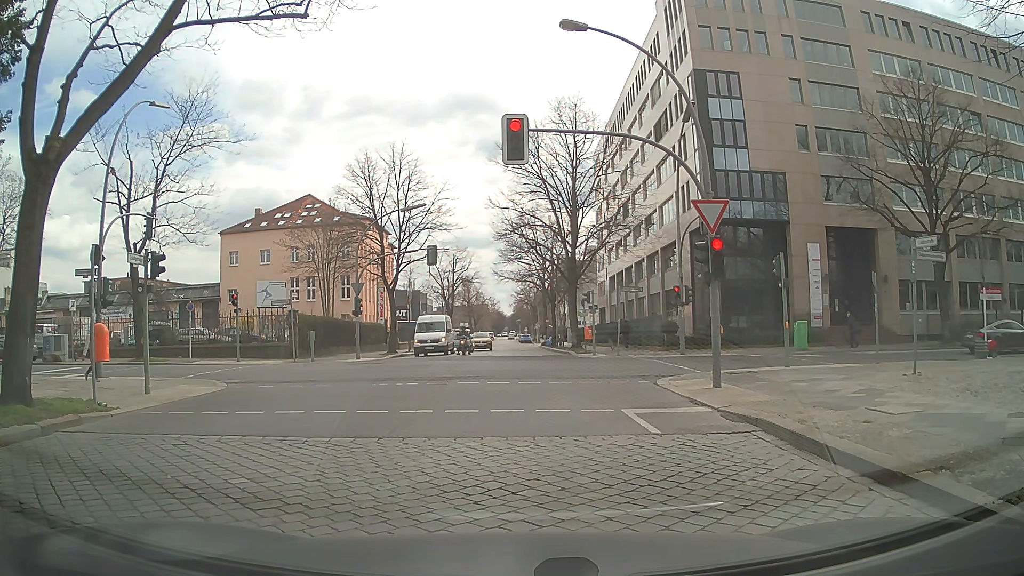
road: residential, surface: sett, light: Day
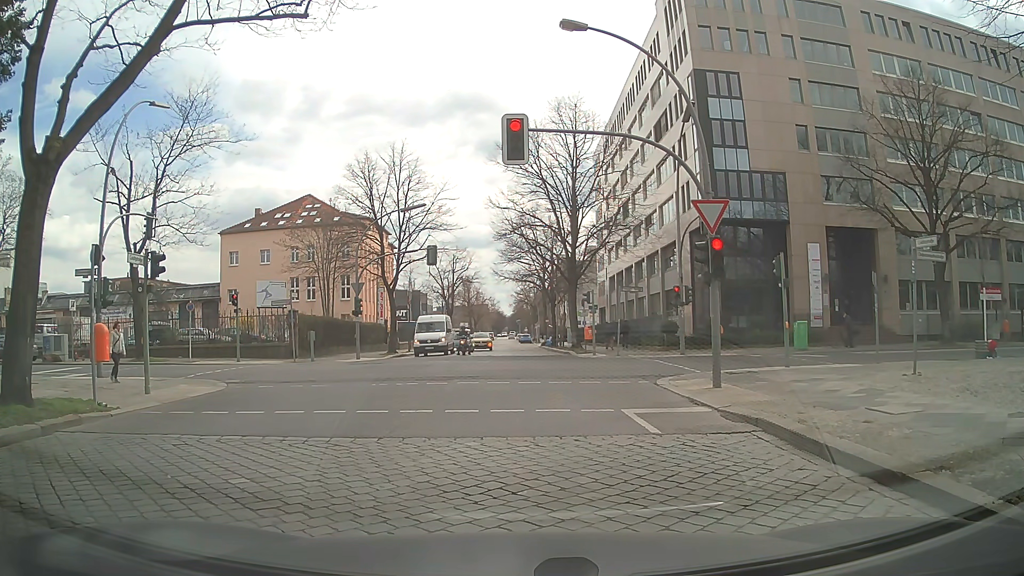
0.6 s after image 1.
(0.0, 0.0) m; 0°
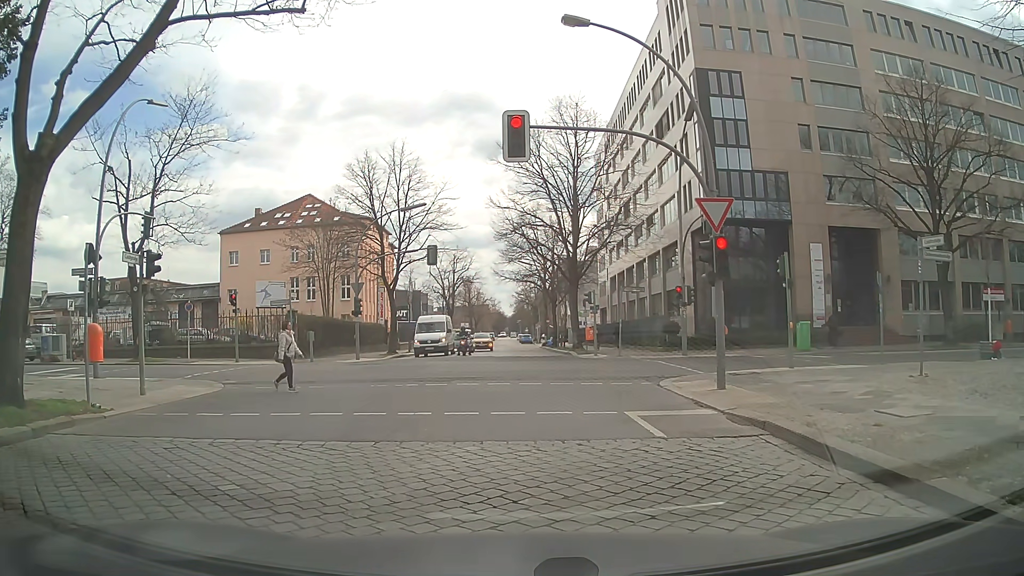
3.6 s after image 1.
(0.0, +0.2) m; 0°
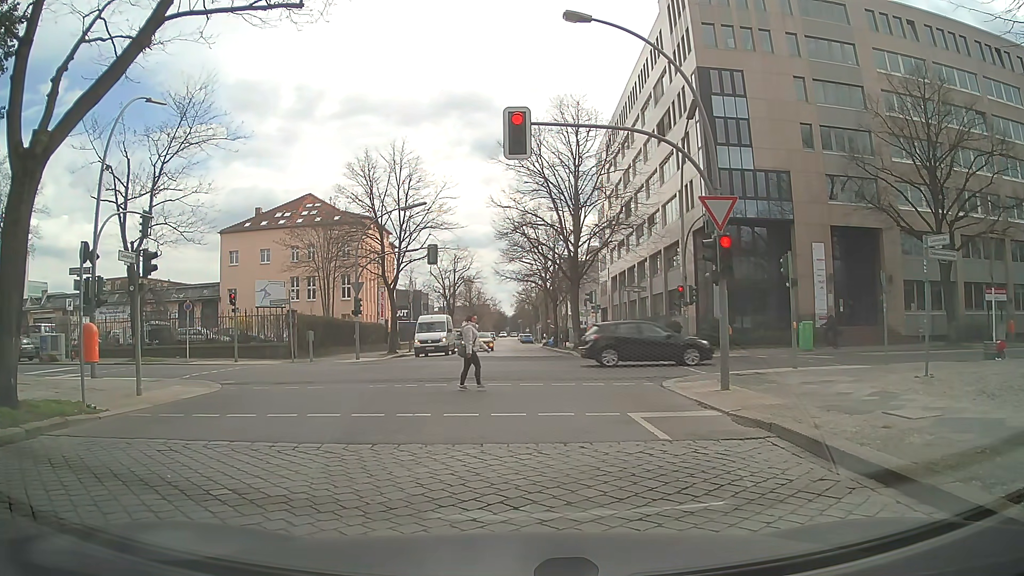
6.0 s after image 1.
(0.0, +0.3) m; 0°
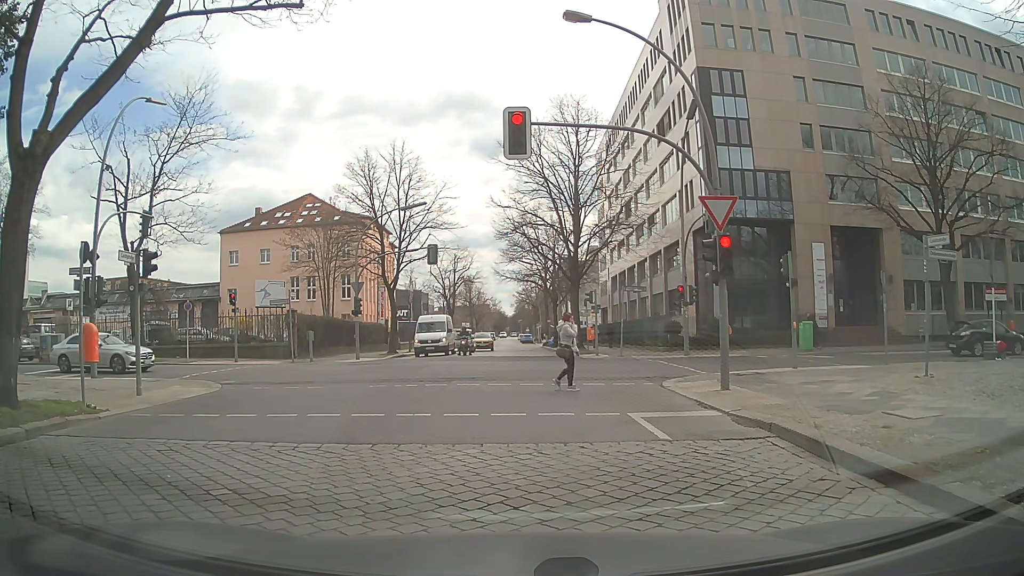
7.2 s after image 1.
(0.0, 0.0) m; 0°
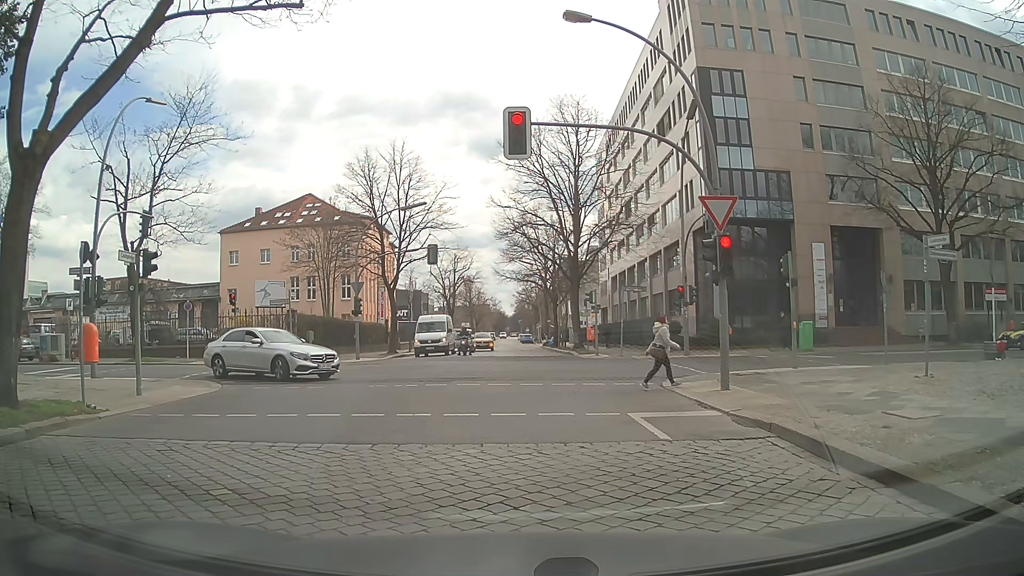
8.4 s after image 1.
(0.0, 0.0) m; 0°
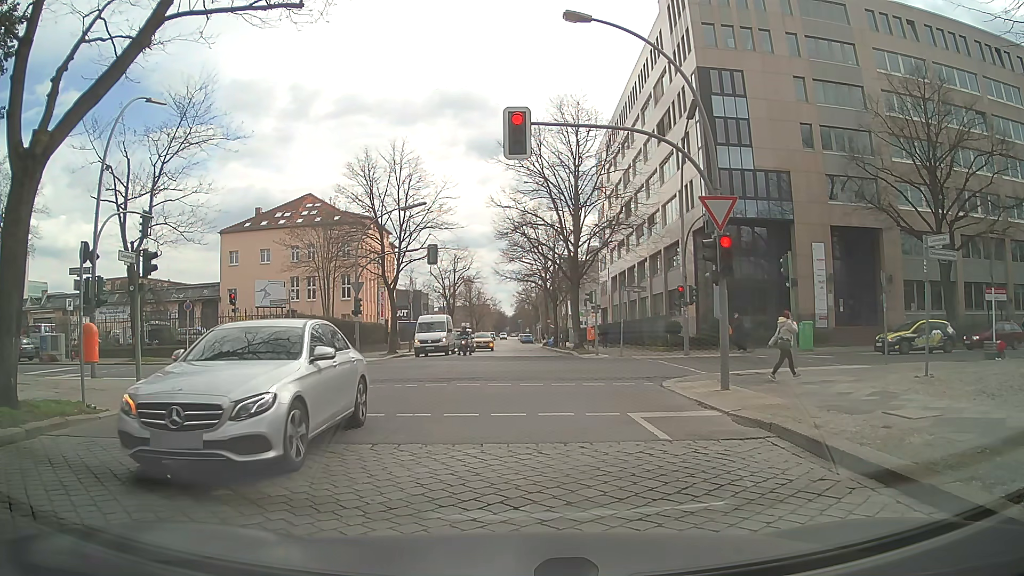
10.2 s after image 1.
(0.0, 0.0) m; 0°
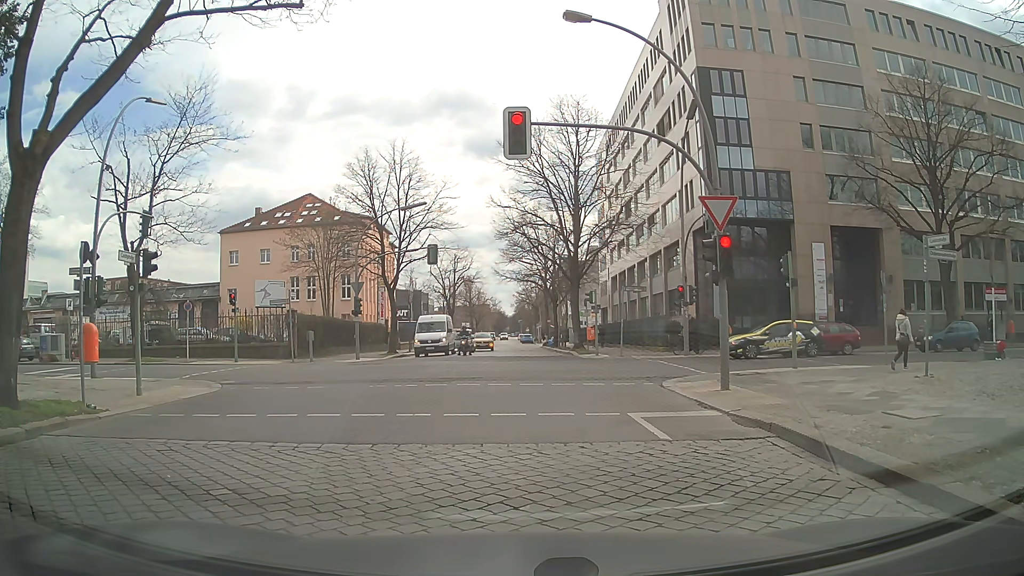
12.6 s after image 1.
(0.0, 0.0) m; 0°
